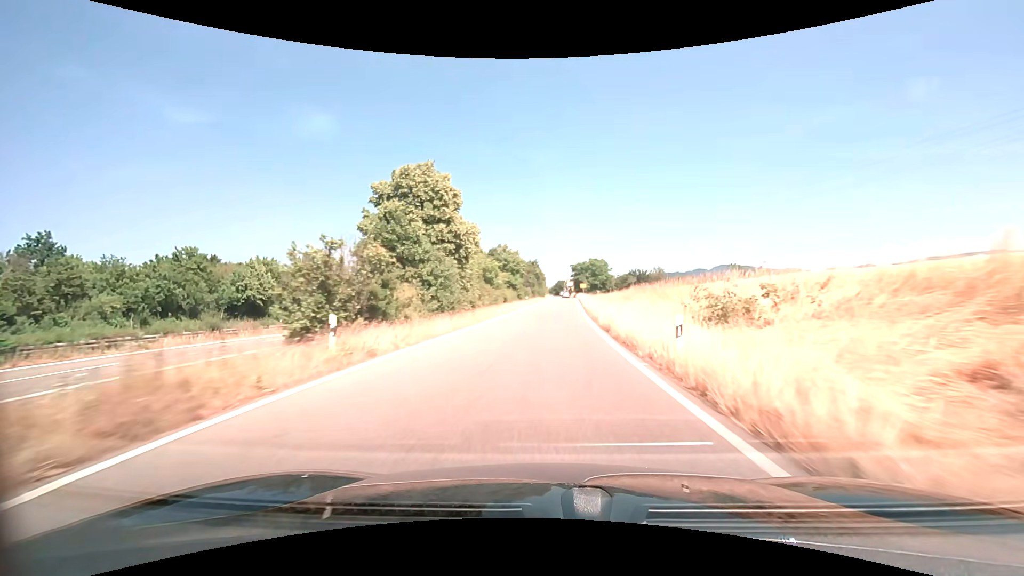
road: trunk_link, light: Day
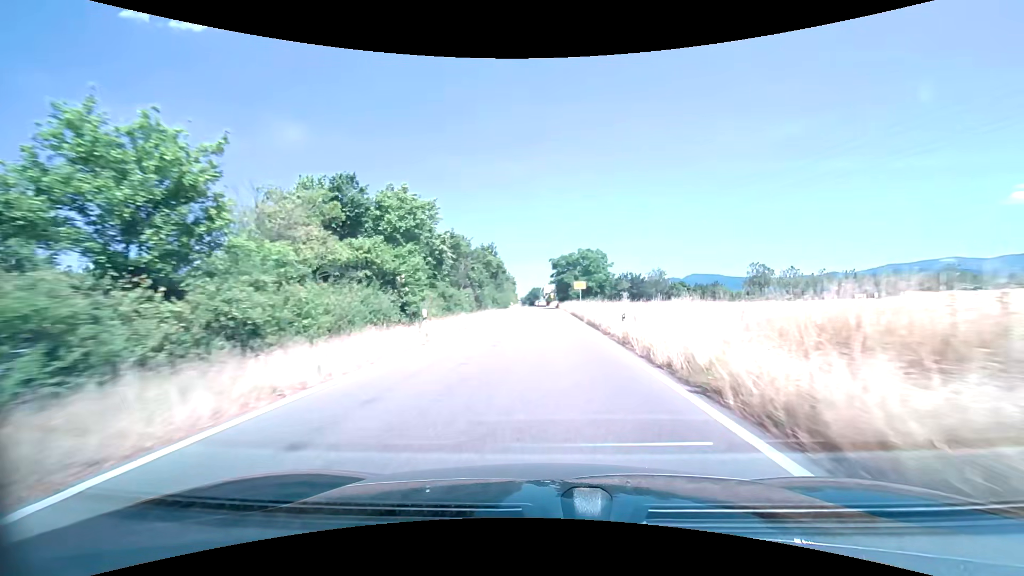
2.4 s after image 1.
(+1.4, +42.0) m; +3°
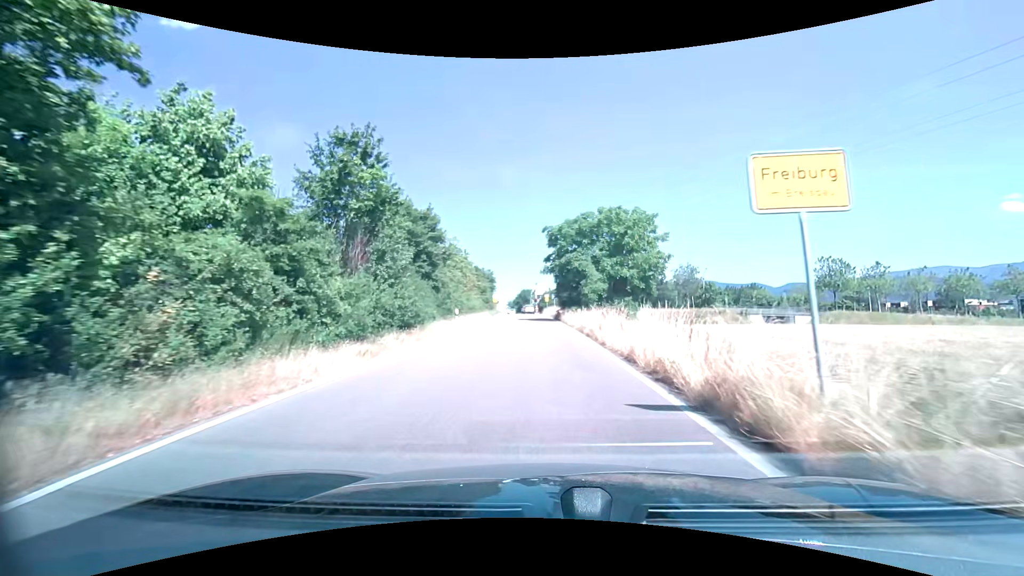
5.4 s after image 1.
(+0.4, +37.6) m; +1°
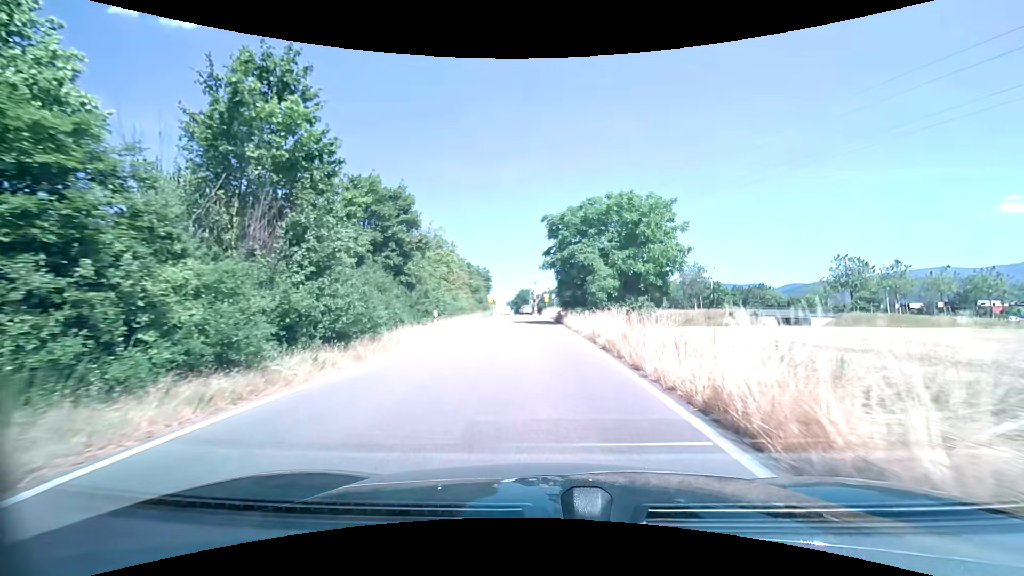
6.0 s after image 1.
(0.0, +5.7) m; 0°
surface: asphalt
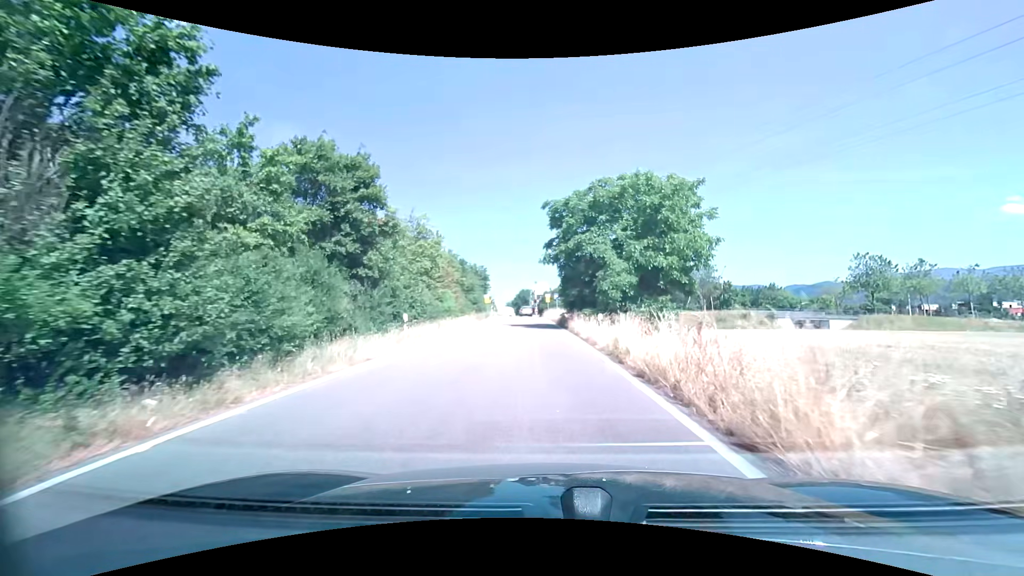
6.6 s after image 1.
(0.0, +5.4) m; 0°
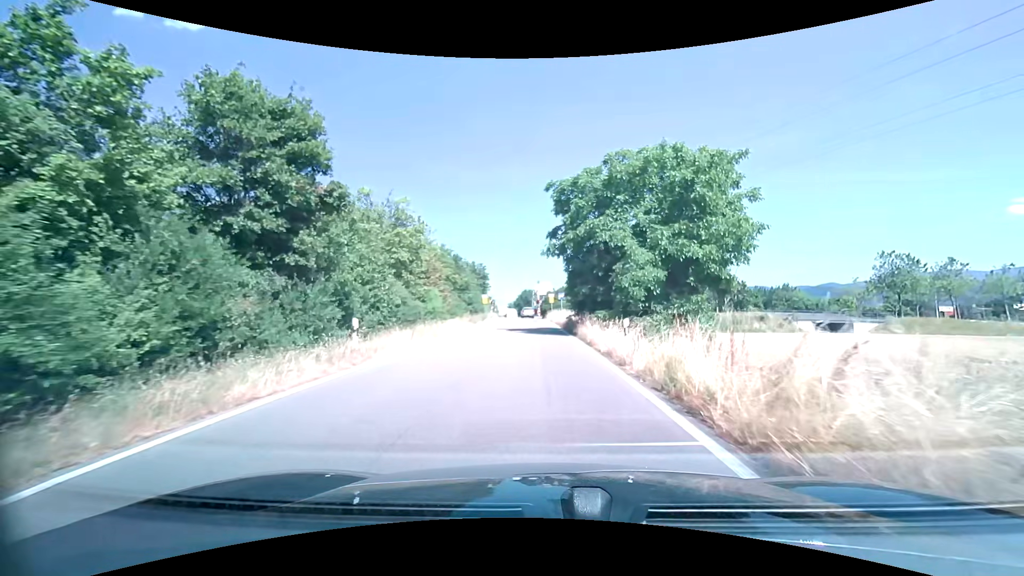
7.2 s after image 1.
(0.0, +5.3) m; 0°
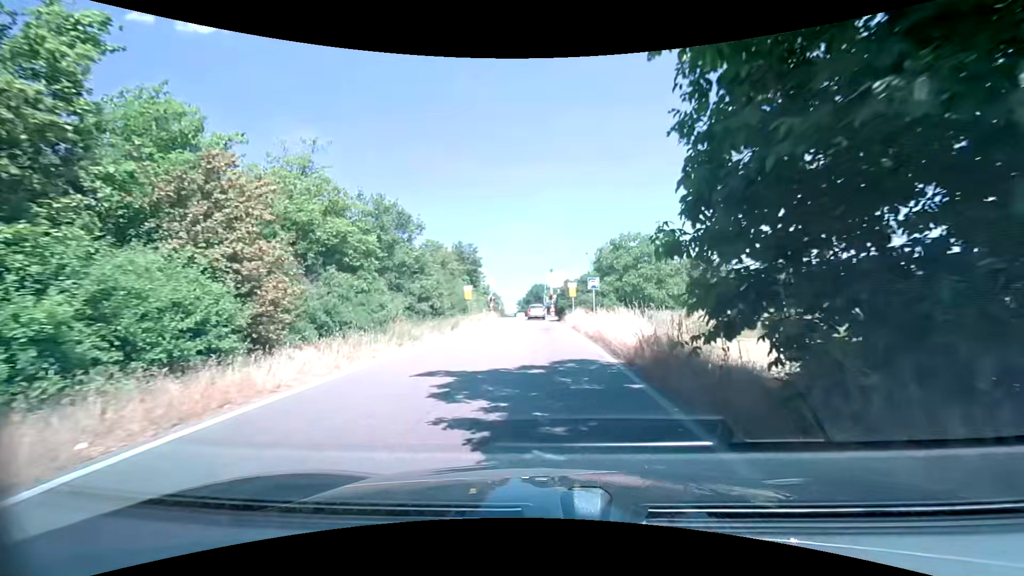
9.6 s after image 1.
(-0.3, +21.1) m; -2°
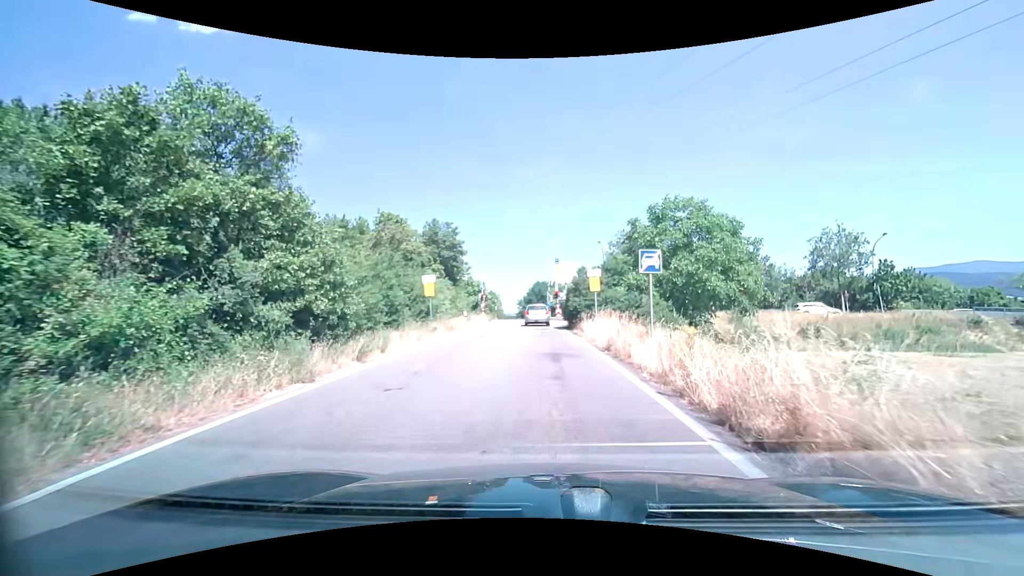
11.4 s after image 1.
(-0.1, +13.4) m; 0°
